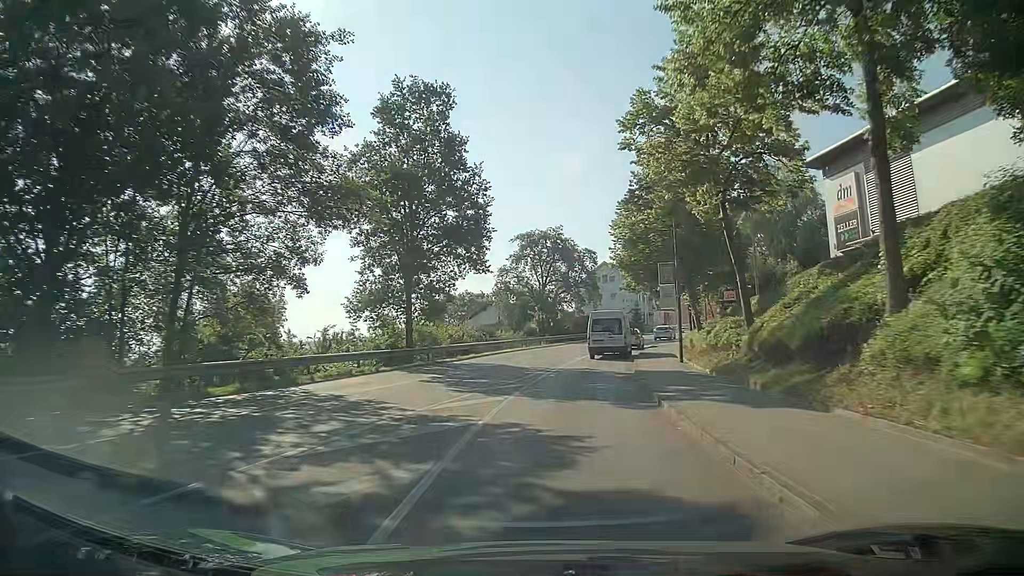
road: tertiary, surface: asphalt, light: Day
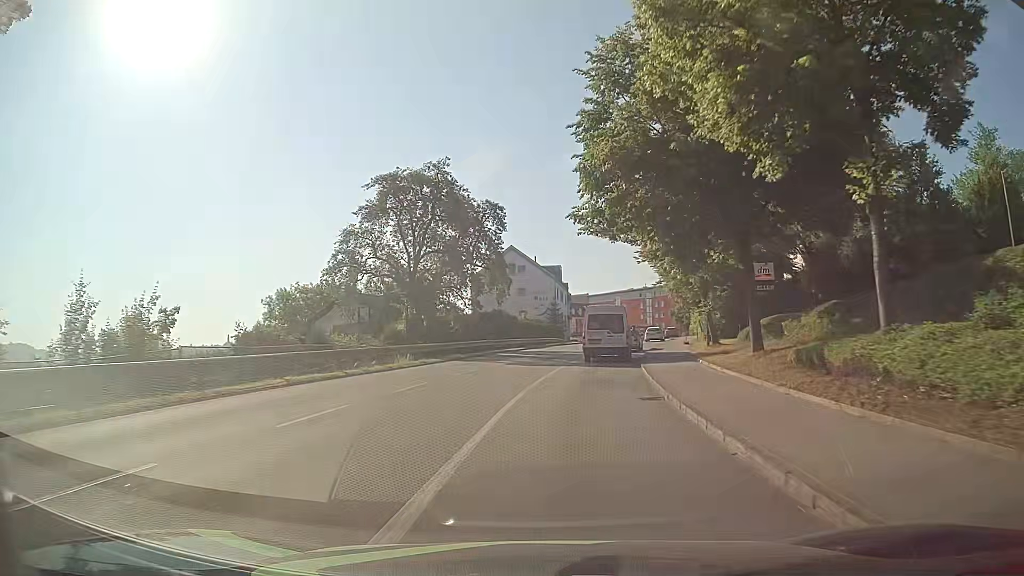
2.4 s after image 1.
(+2.3, +30.4) m; +8°
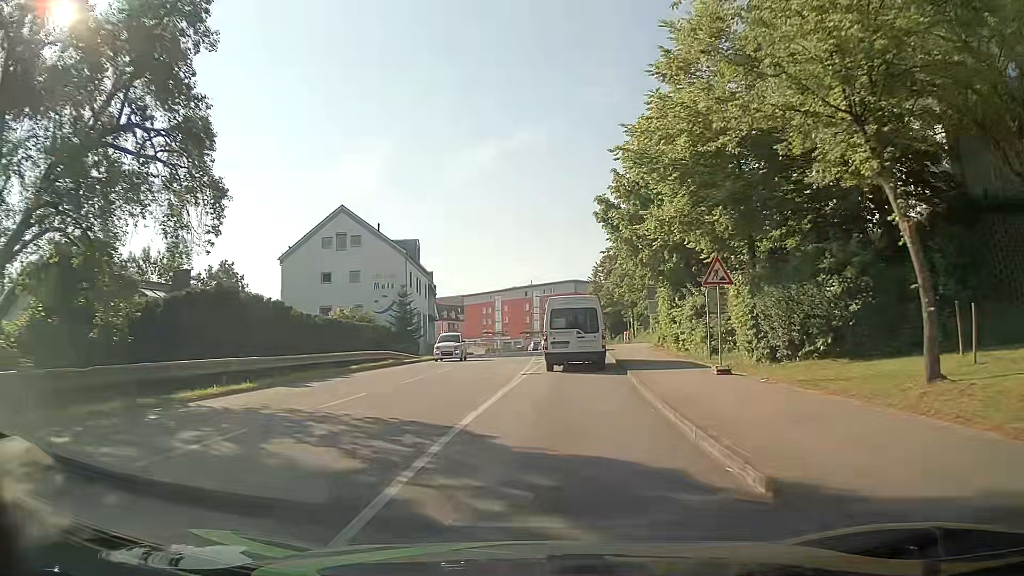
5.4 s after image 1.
(+3.2, +32.0) m; +11°
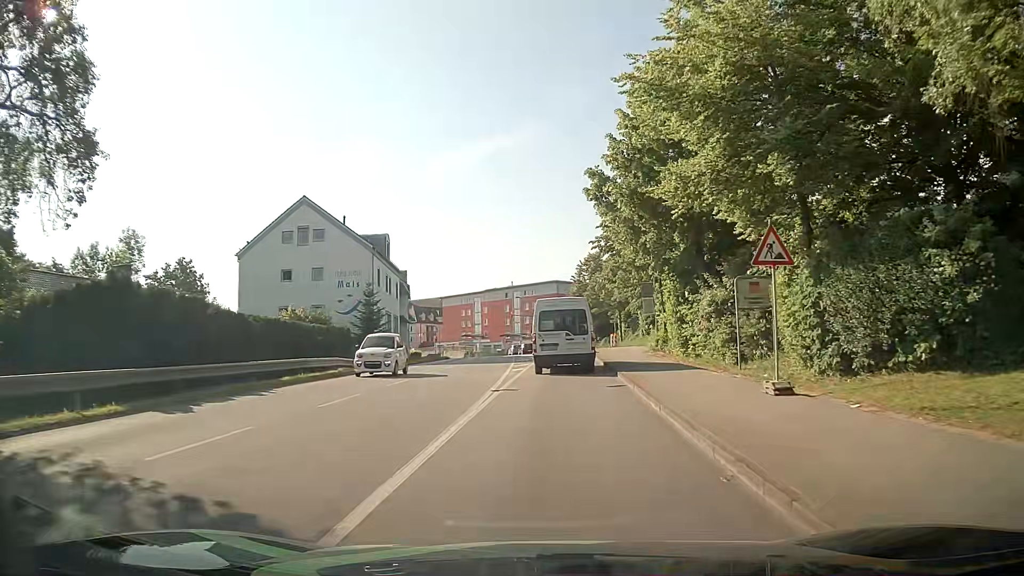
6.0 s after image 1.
(+0.1, +5.3) m; +2°
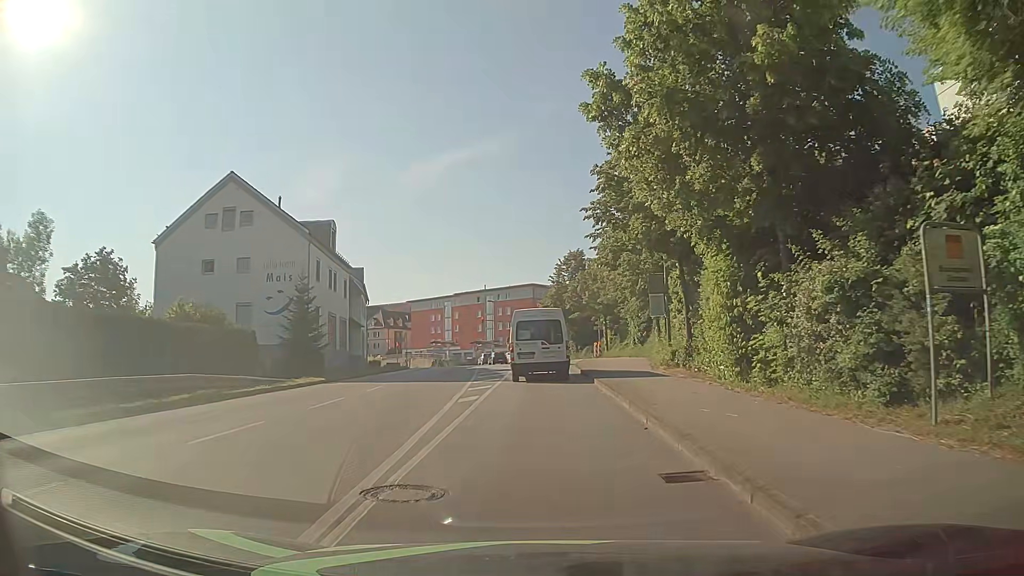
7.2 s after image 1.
(+0.2, +10.0) m; +1°
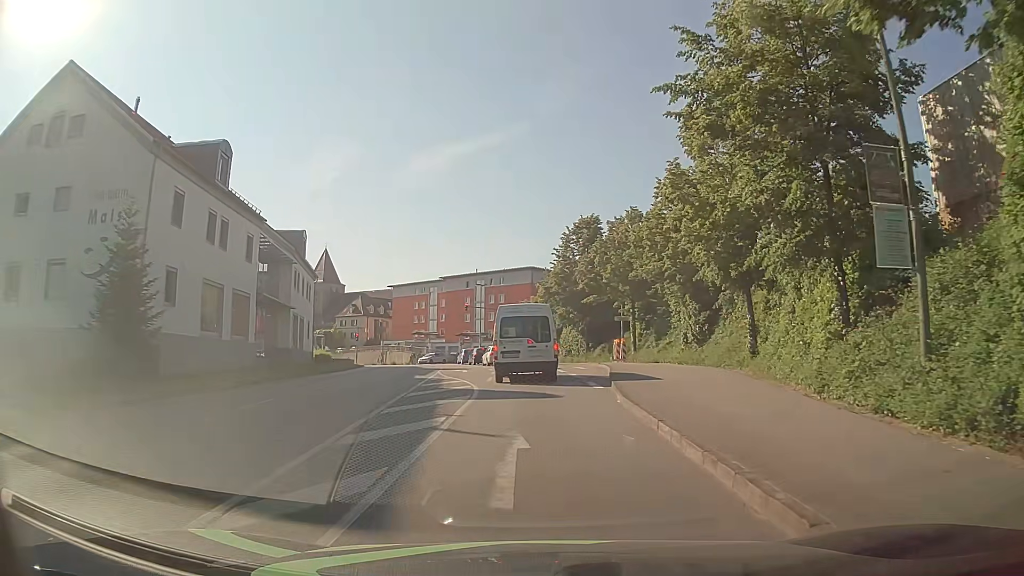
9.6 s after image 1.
(+0.3, +19.6) m; +1°
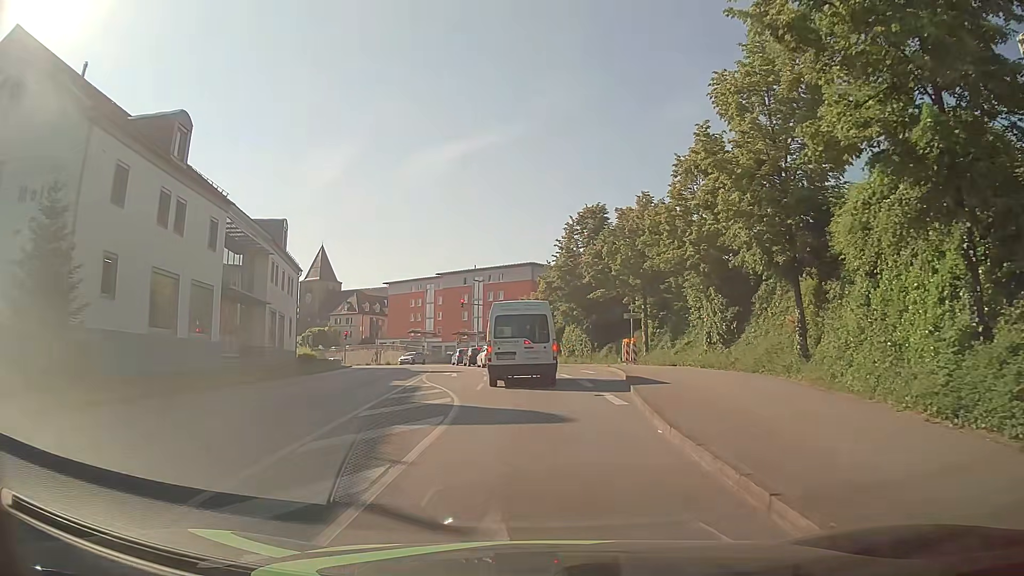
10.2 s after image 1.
(0.0, +4.7) m; 0°
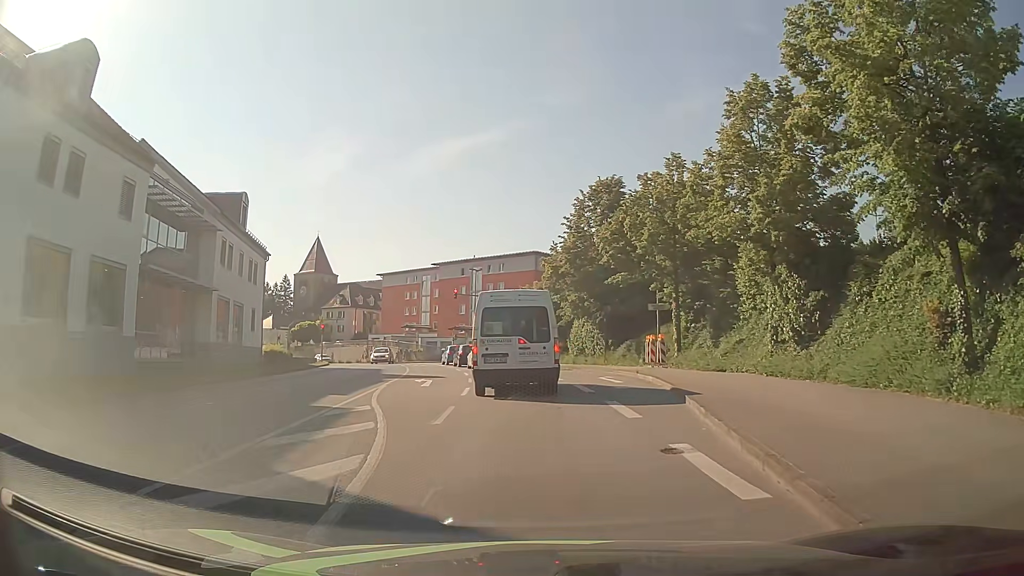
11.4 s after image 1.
(-0.1, +8.1) m; -1°
(0, +10) (0, +20) (-1, +30) (-3, +40) (-5, +50) (-7, +59) (-10, +69) (-13, +78) (-18, +87) (-23, +96) m
